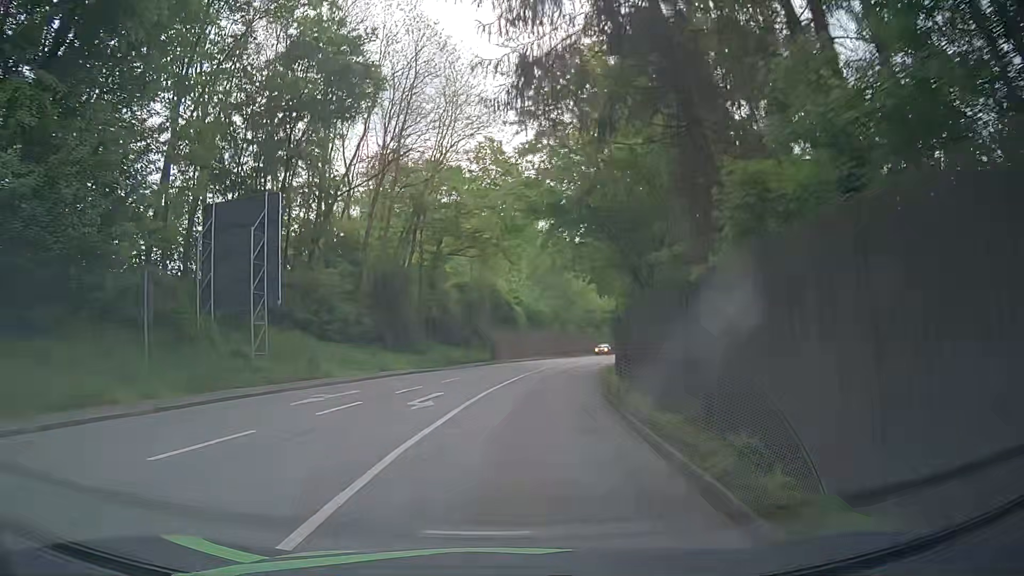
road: primary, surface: asphalt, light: Day
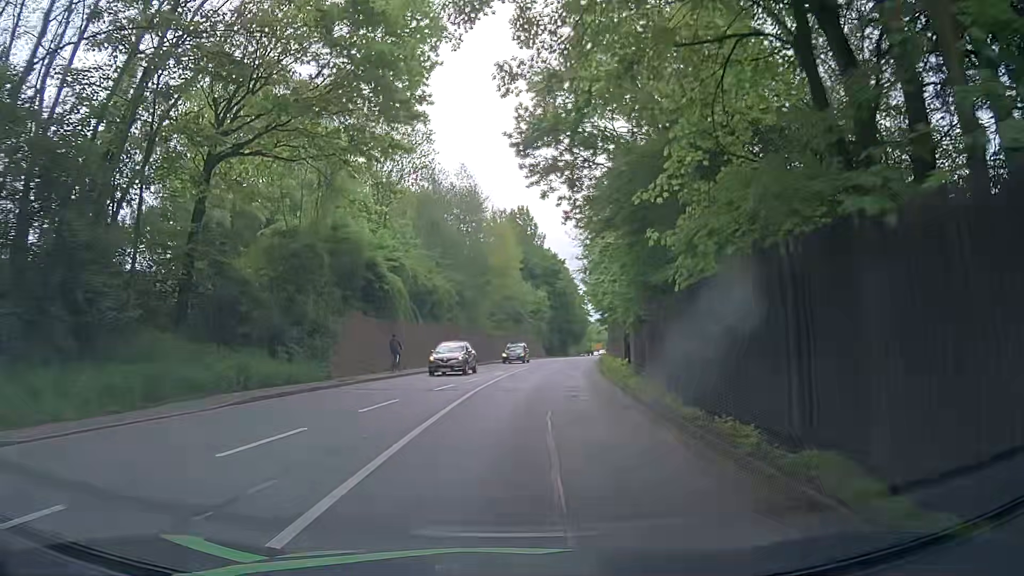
(+1.4, +29.2) m; +6°
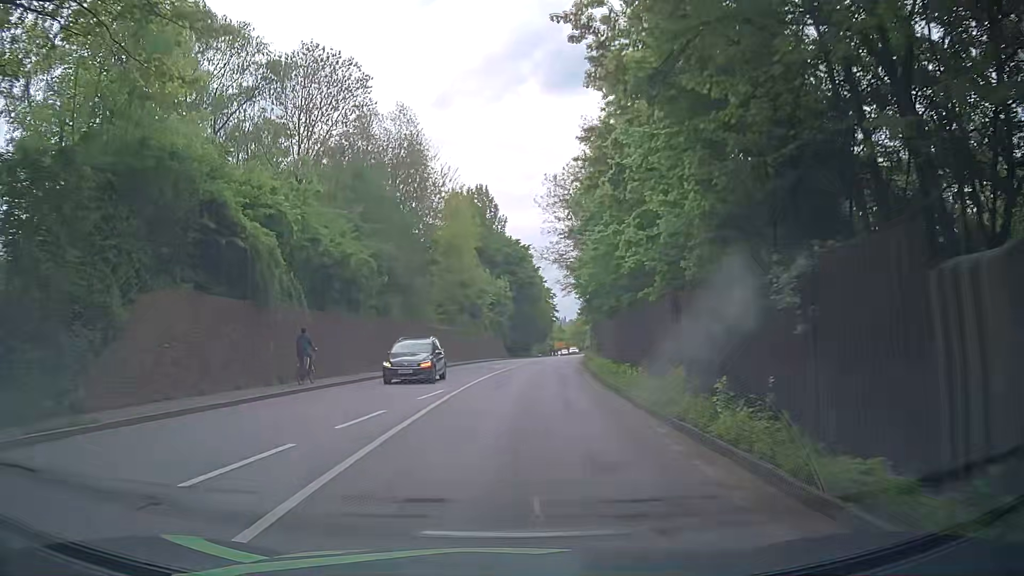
(+0.5, +14.6) m; +3°
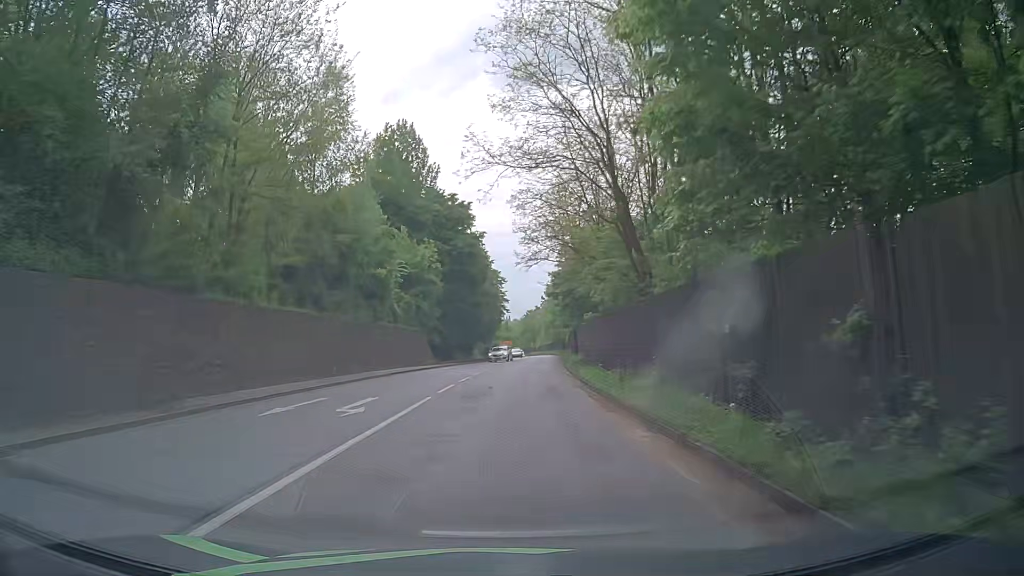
(+1.7, +29.5) m; +6°
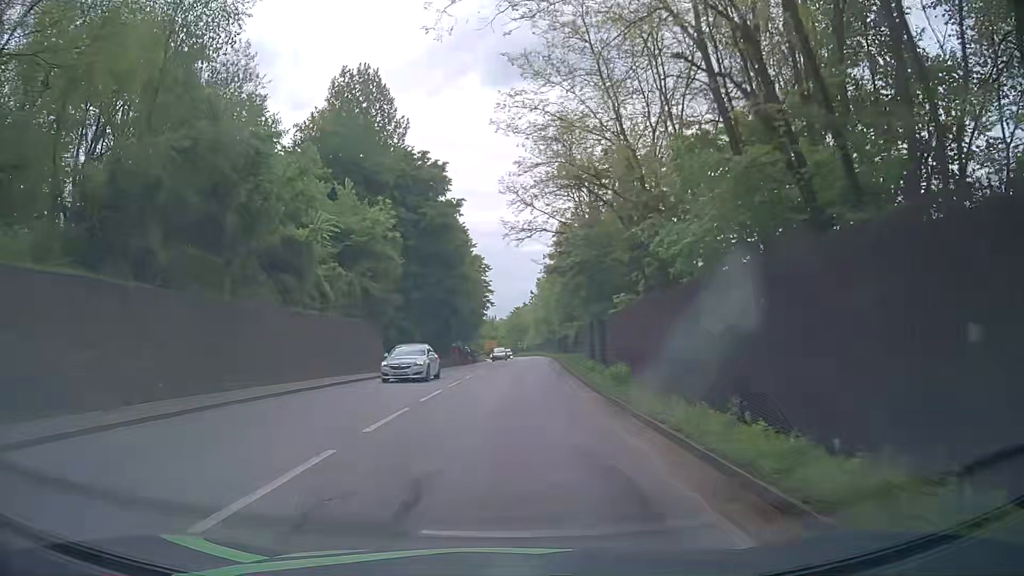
(+0.2, +15.0) m; 0°
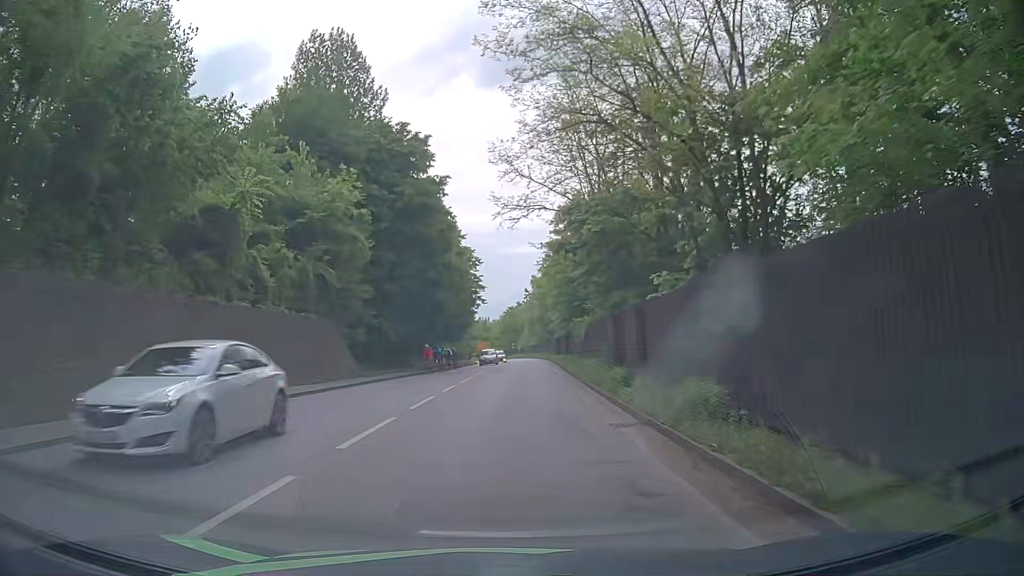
(+0.1, +7.6) m; +1°
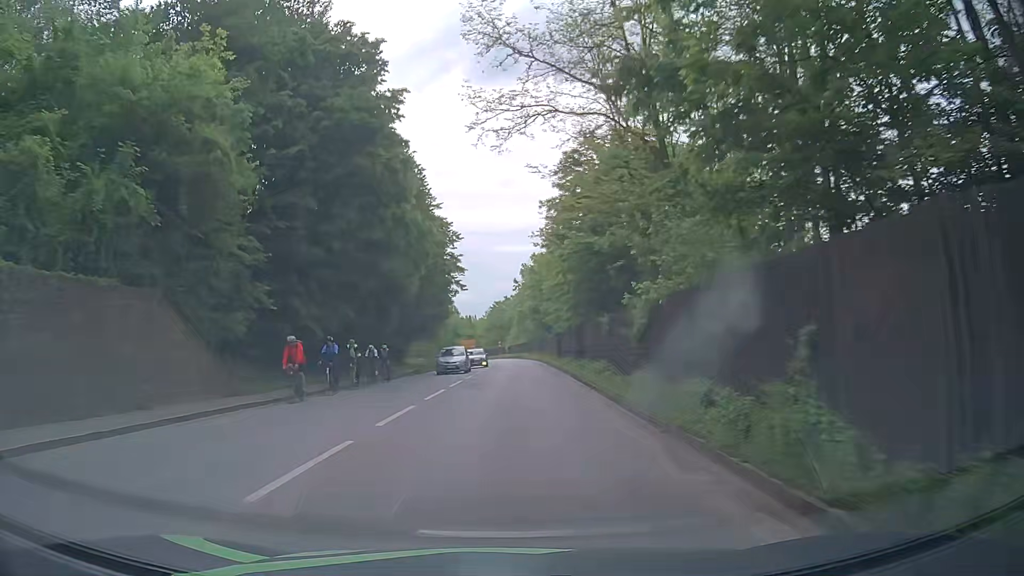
(0.0, +15.4) m; 0°
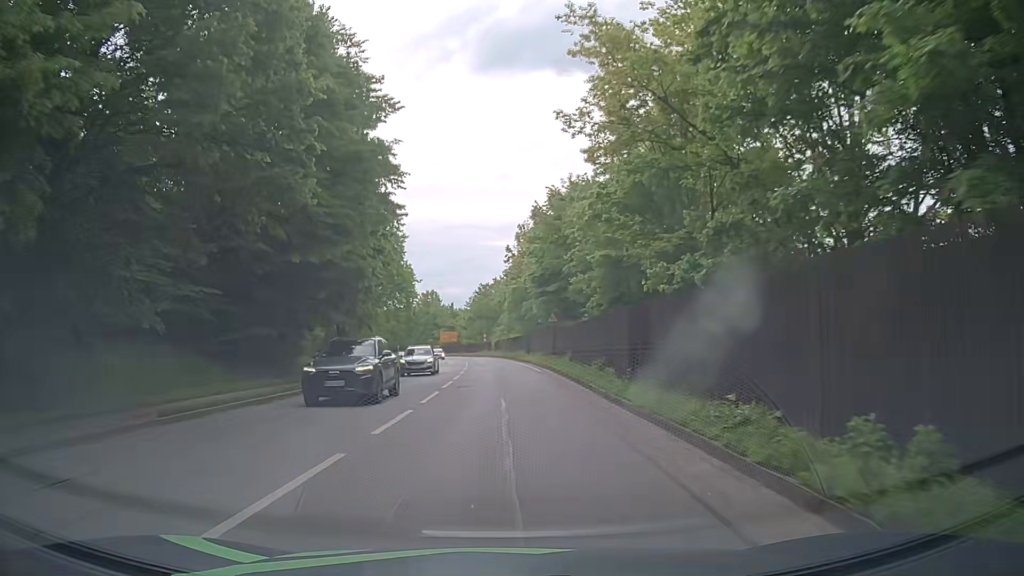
(+0.4, +31.4) m; 0°
(0, +10) (0, +20) (0, +30) (0, +40) (0, +50) (0, +60) (-1, +70) (-2, +80) (-3, +90) (-4, +100) m
